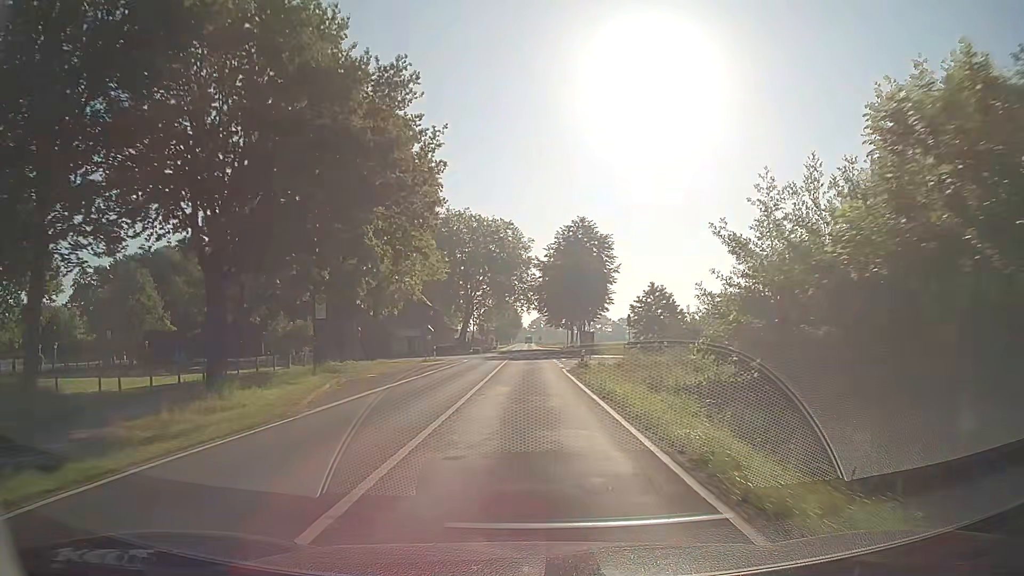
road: secondary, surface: asphalt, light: Day
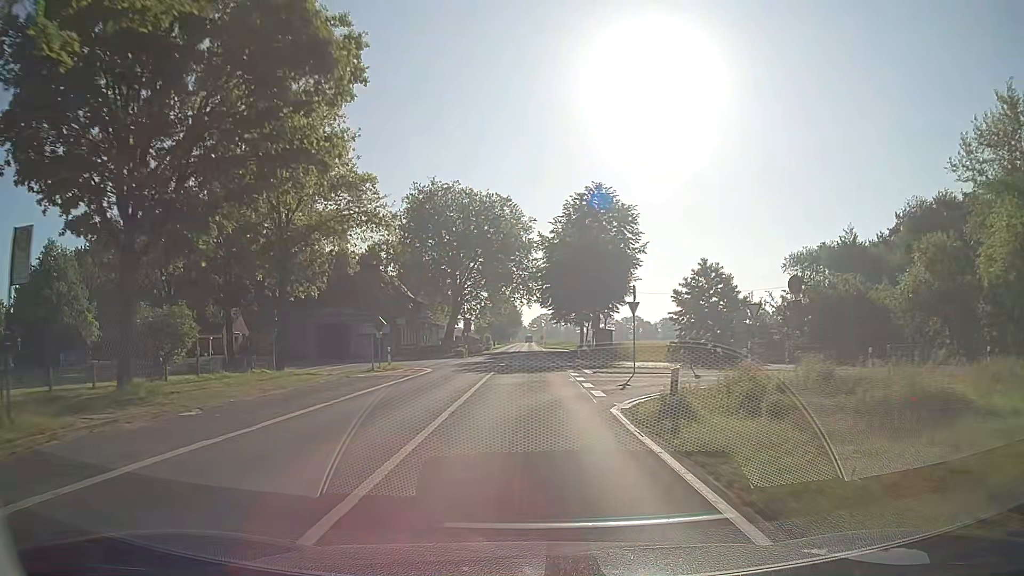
(-0.1, +18.6) m; 0°
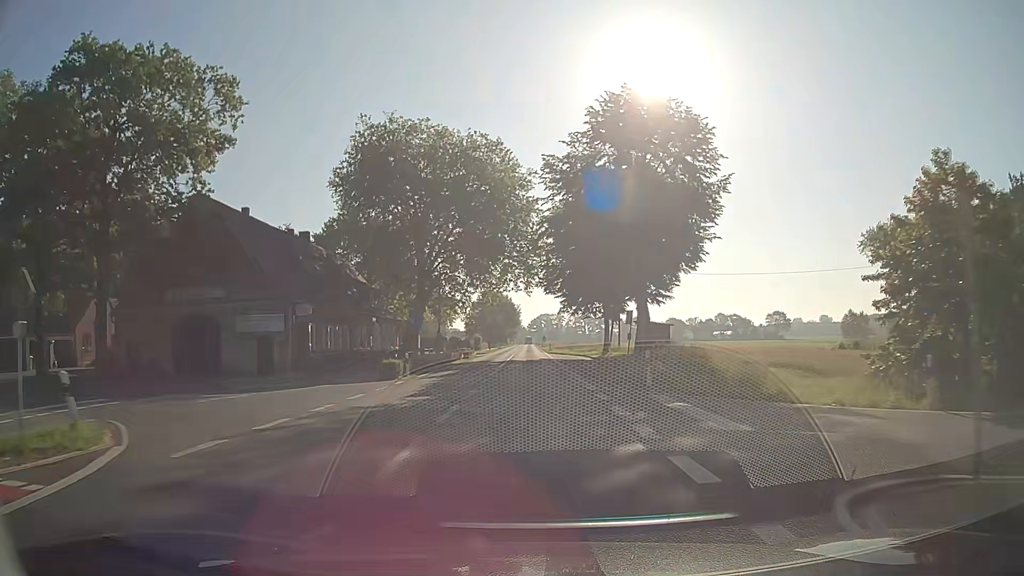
(0.0, +27.8) m; 0°
(0, +10) (0, +20) (0, +30) (0, +40) (0, +50) (0, +60) (0, +70) (+1, +80) (+1, +90) (+1, +100) m
